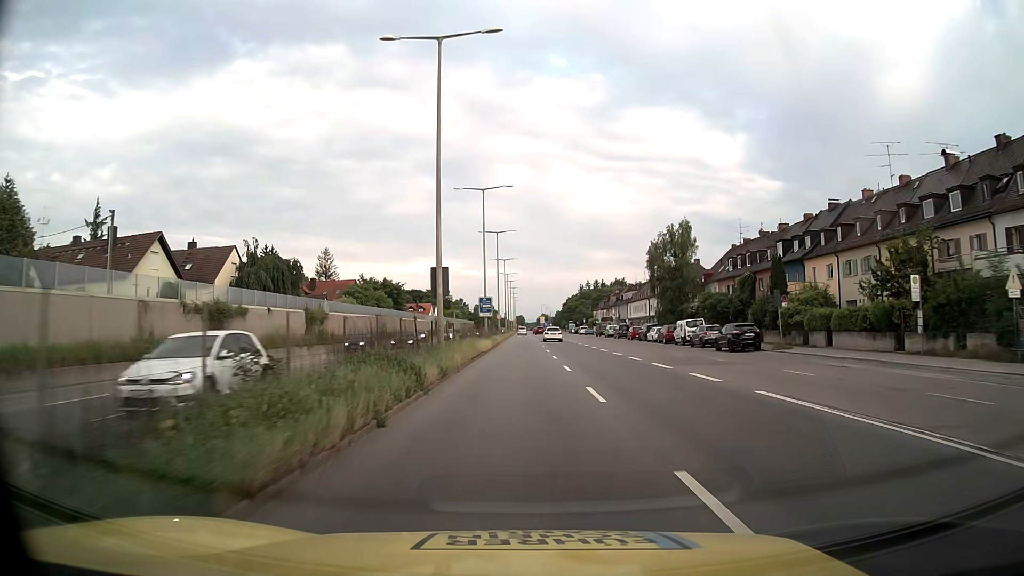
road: trunk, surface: asphalt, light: Day
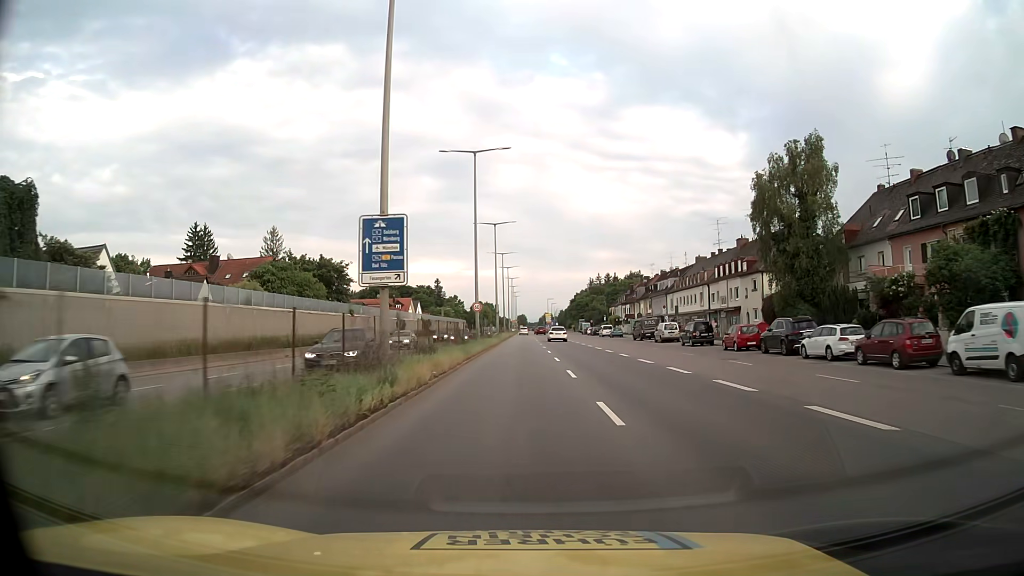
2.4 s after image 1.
(-0.2, +39.1) m; 0°
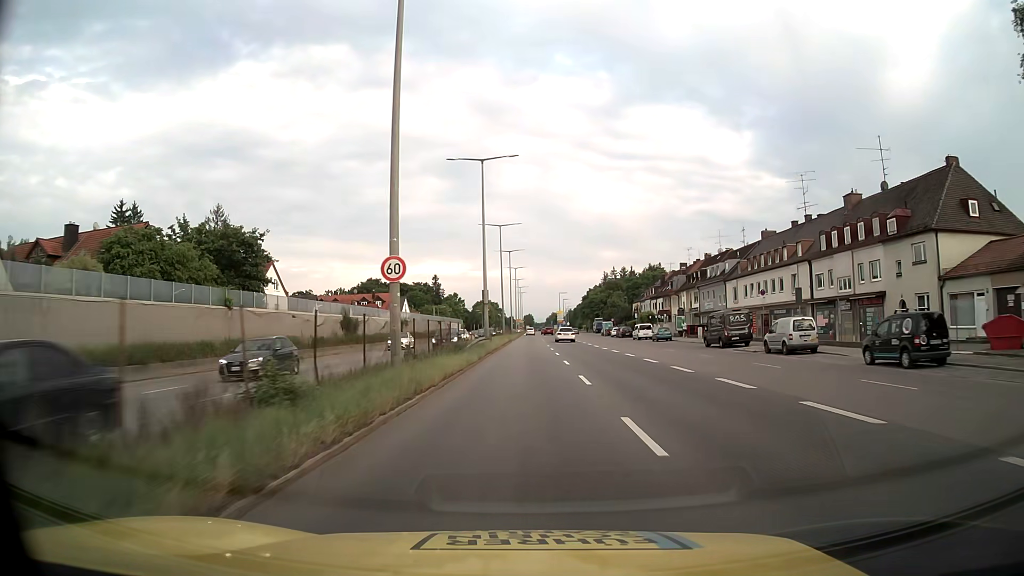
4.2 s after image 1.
(-0.2, +29.2) m; -1°
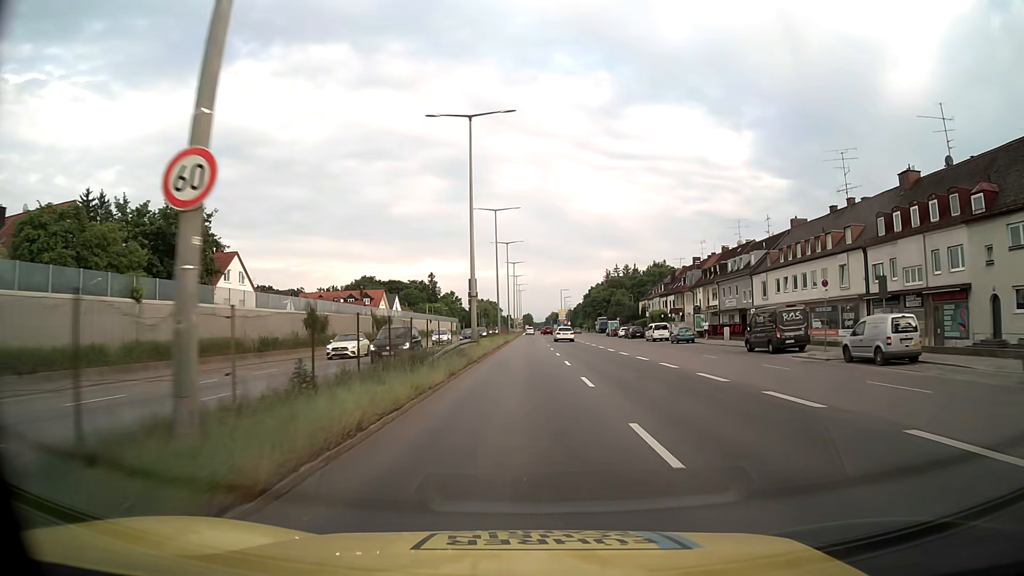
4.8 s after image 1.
(0.0, +9.7) m; 0°
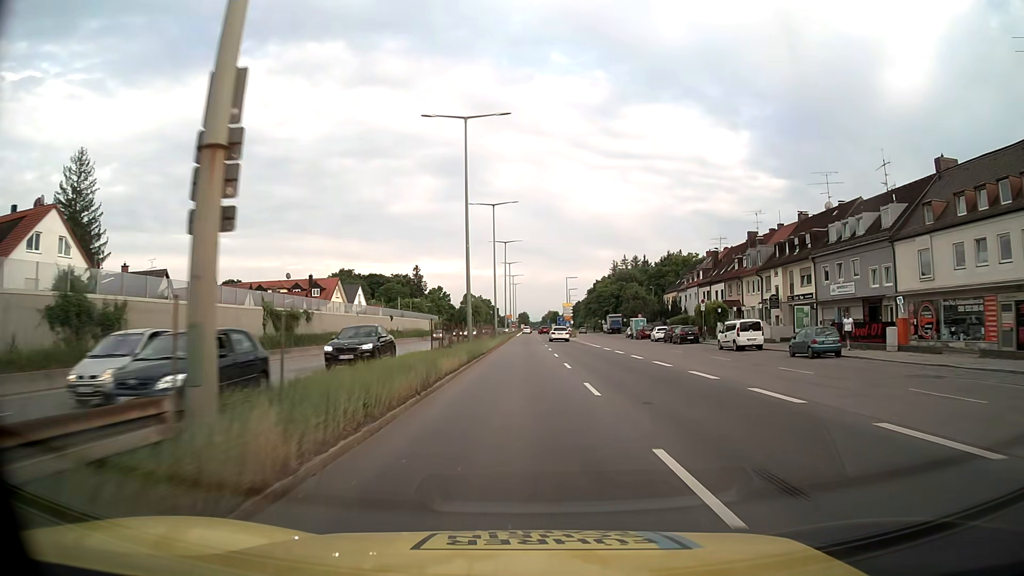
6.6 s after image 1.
(0.0, +29.2) m; 0°
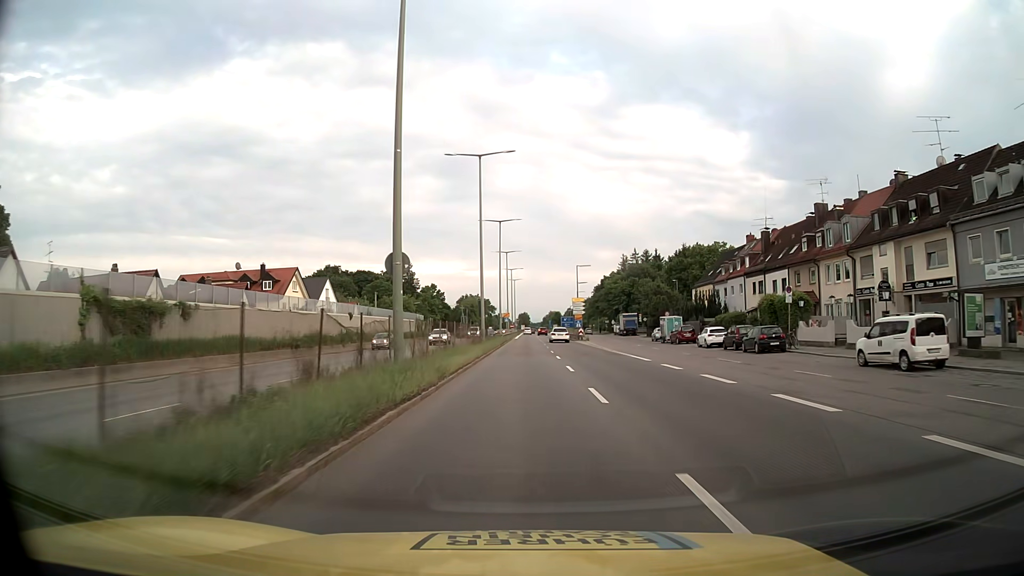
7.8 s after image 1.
(0.0, +19.5) m; 0°
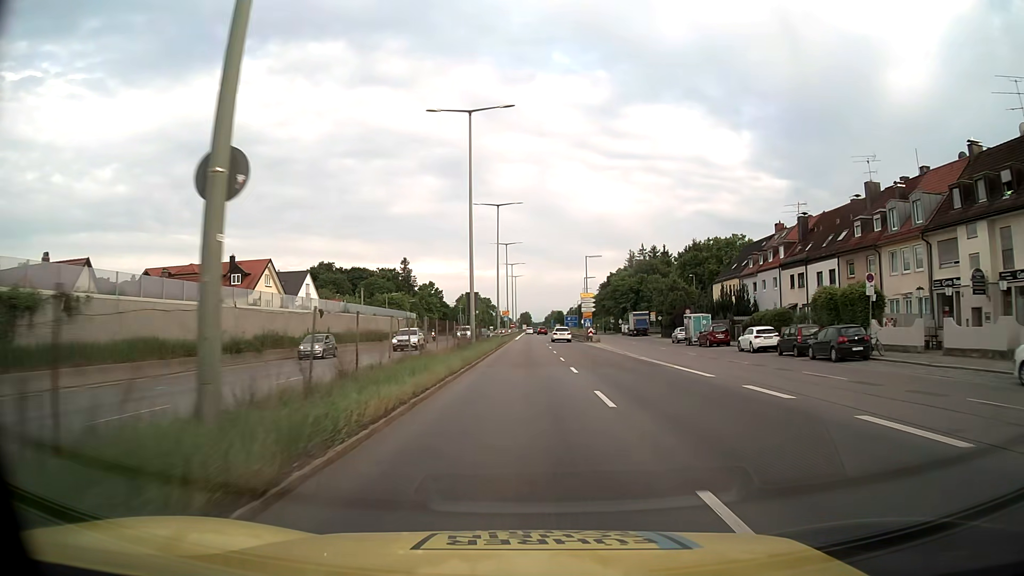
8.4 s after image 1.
(0.0, +9.7) m; 0°
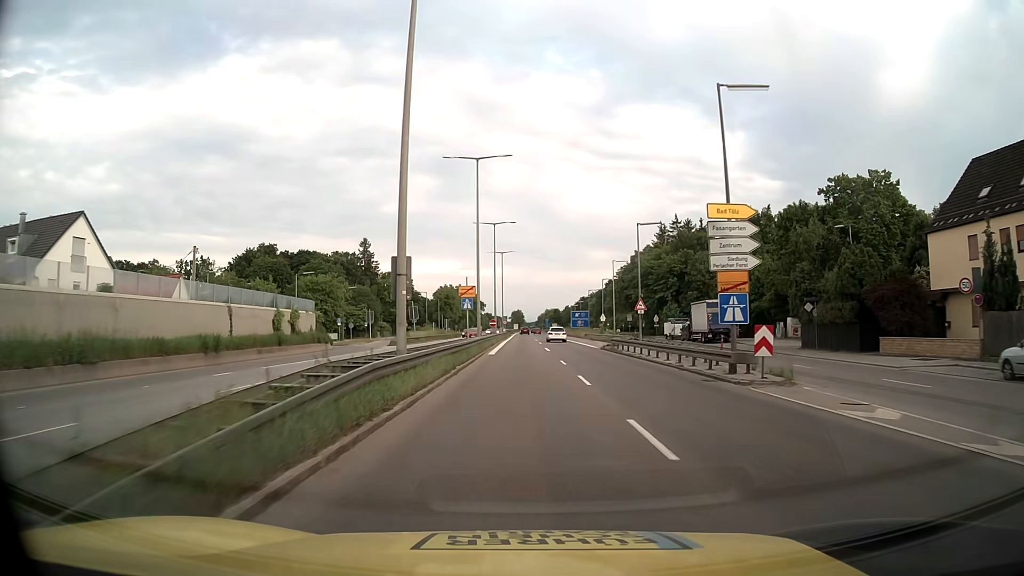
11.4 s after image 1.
(0.0, +48.7) m; 0°
(0, +10) (0, +20) (+1, +30) (+1, +40) (+1, +50) (+2, +60) (+2, +70) (+3, +80) (+3, +90) (+3, +100) m
